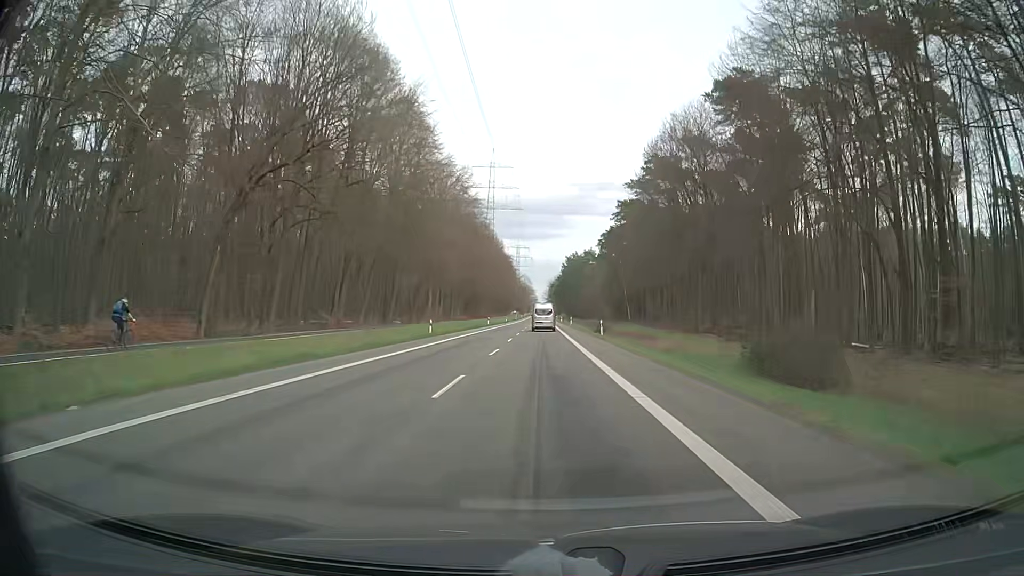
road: secondary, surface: asphalt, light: Day
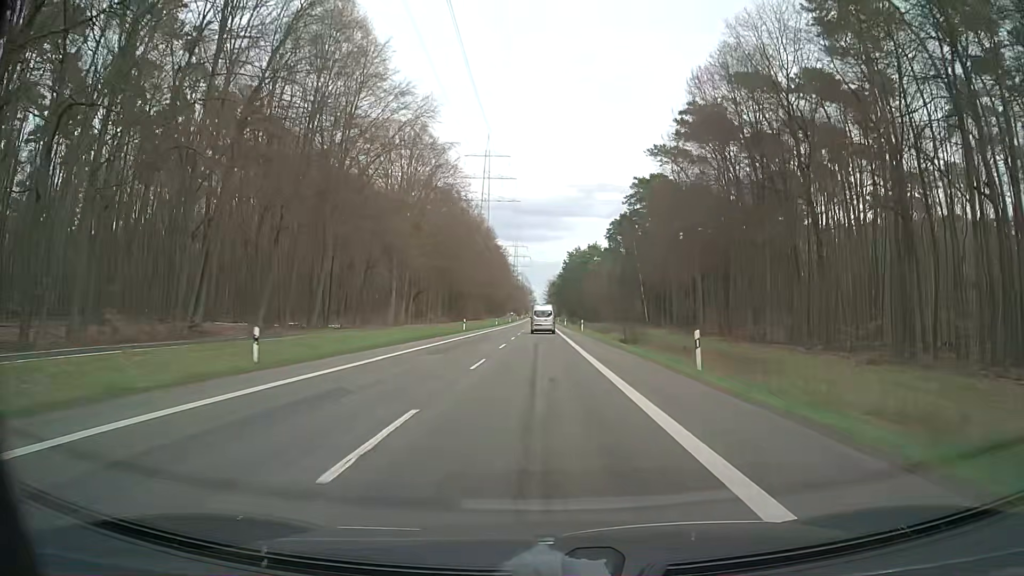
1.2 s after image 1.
(+0.1, +29.1) m; 0°
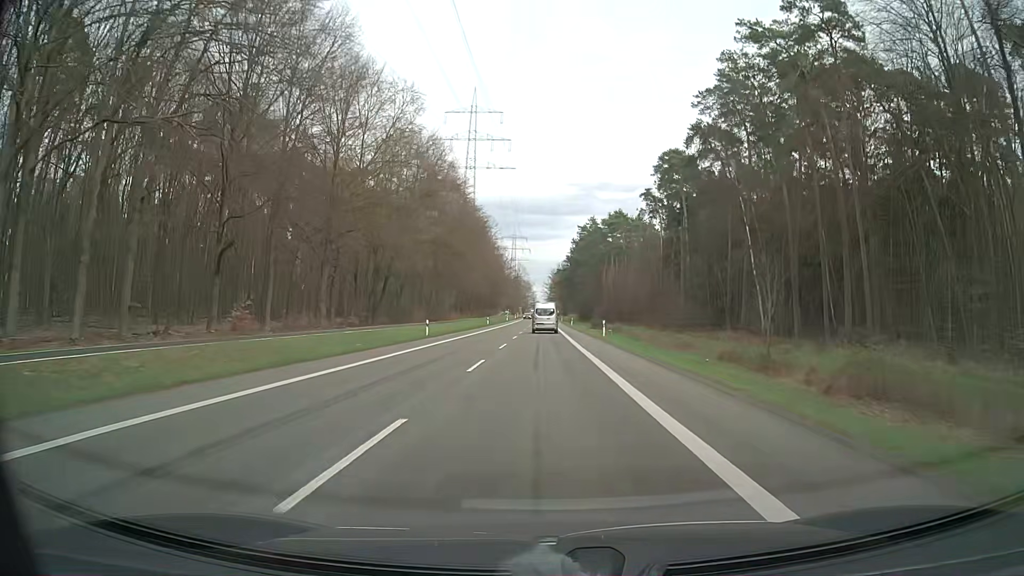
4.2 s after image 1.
(-0.3, +71.5) m; 0°
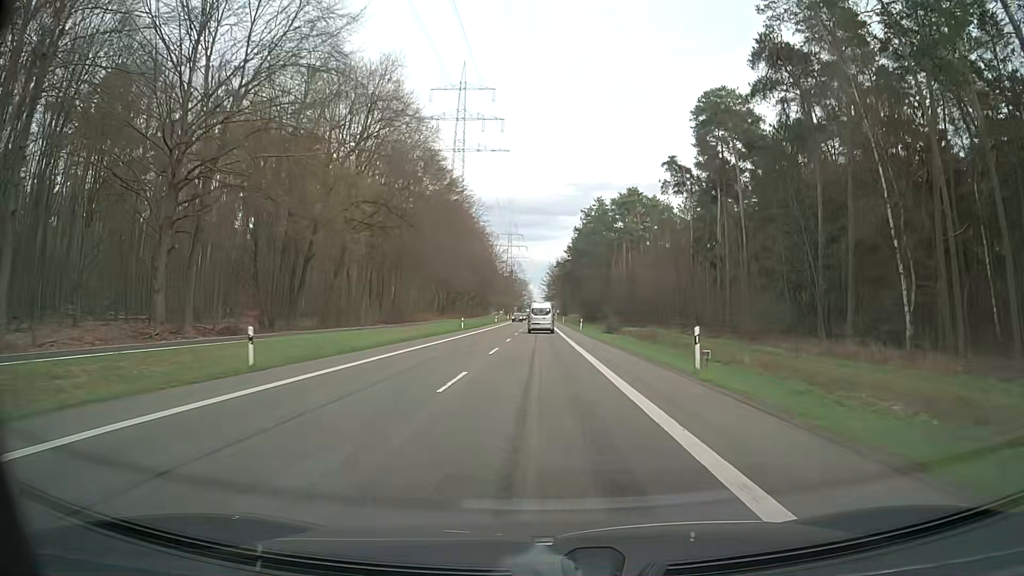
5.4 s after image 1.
(+0.1, +28.1) m; 0°
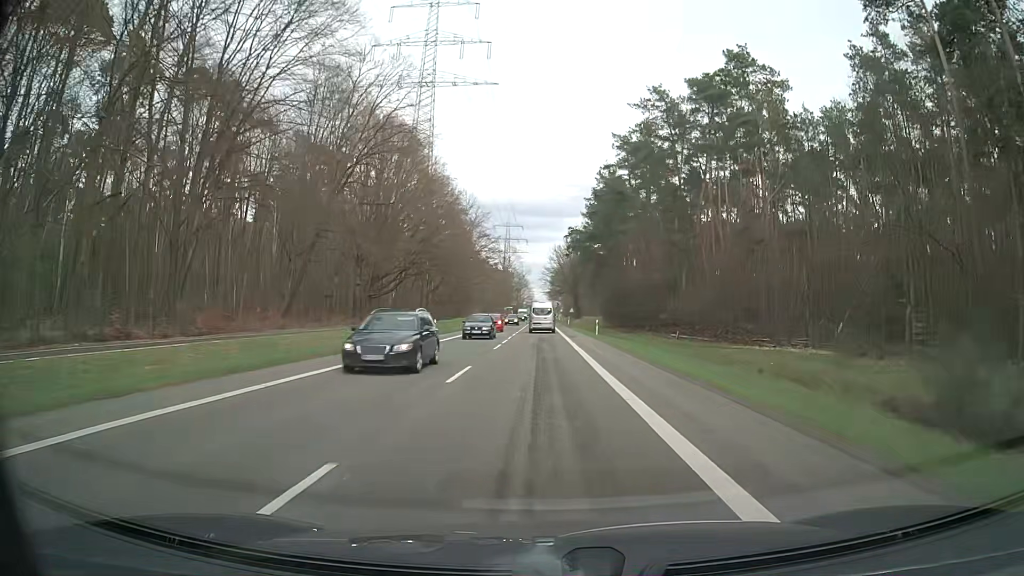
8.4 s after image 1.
(+0.2, +68.9) m; 0°
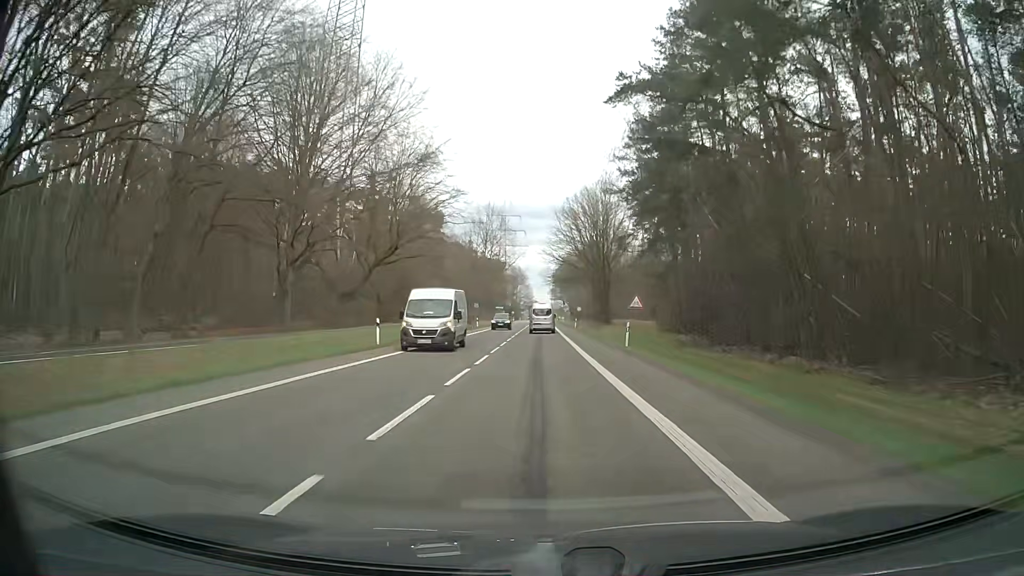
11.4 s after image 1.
(-0.2, +66.9) m; 0°
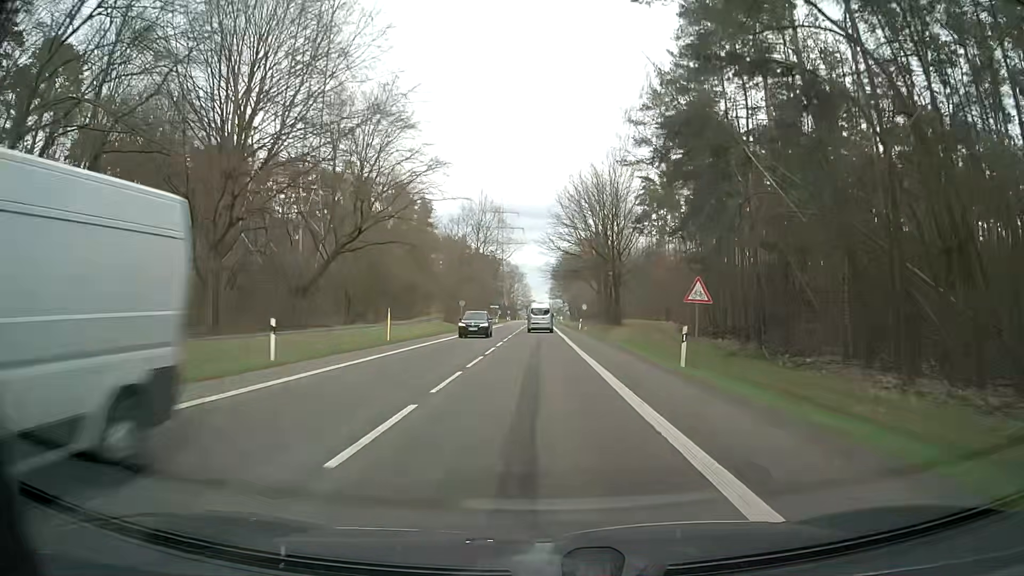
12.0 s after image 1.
(+0.1, +13.1) m; 0°
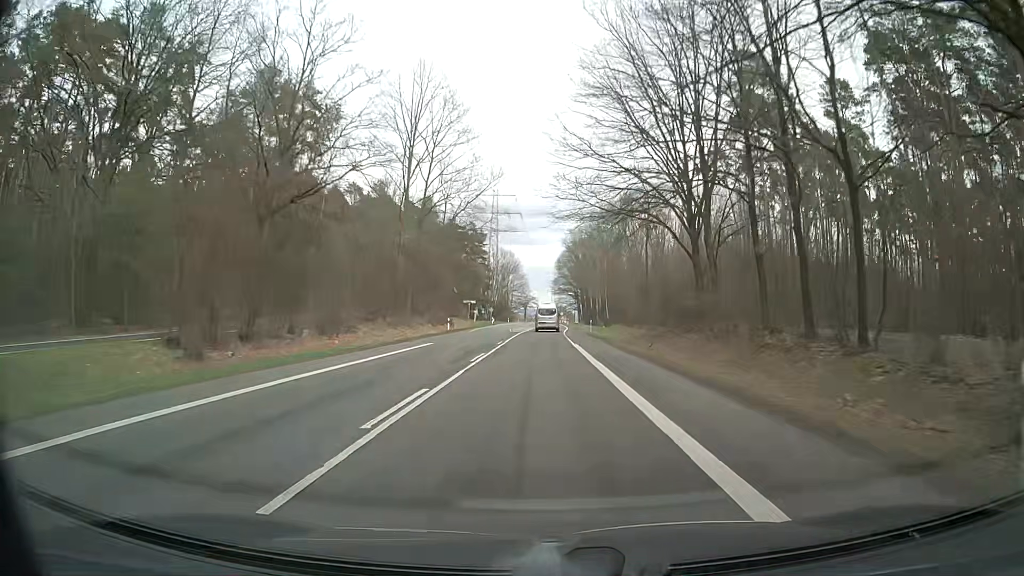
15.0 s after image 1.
(-0.1, +64.2) m; 0°
(0, +10) (0, +20) (0, +30) (0, +40) (+1, +50) (+1, +60) (+1, +70) (+2, +80) (+2, +90) (+2, +100) m
